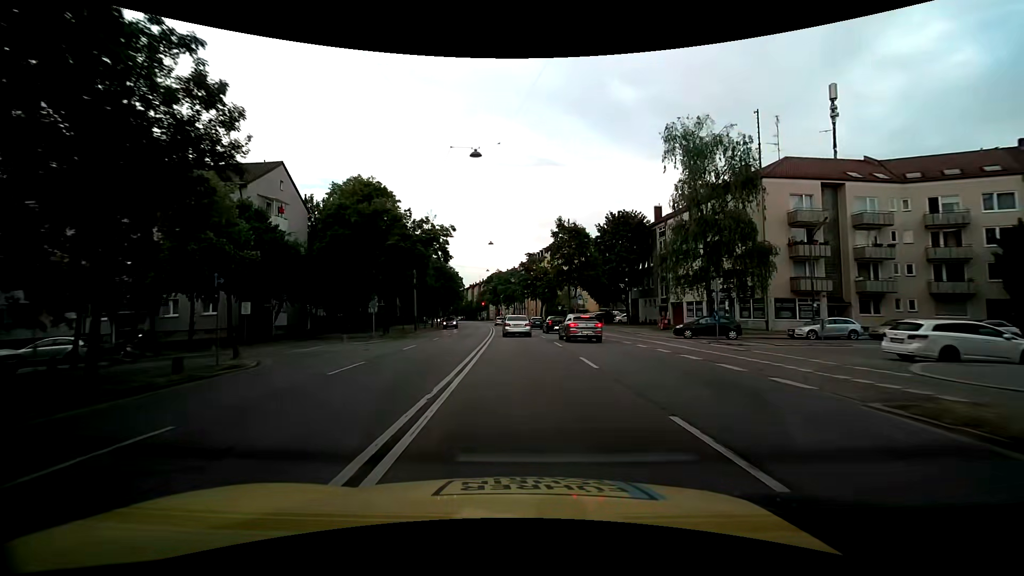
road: primary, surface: asphalt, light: Day
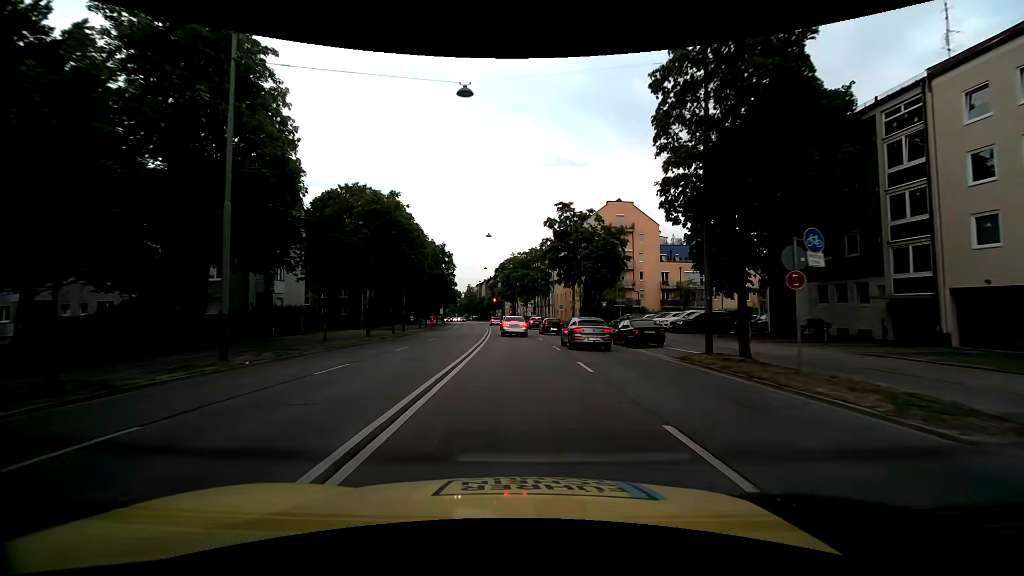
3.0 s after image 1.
(-0.3, +36.6) m; -2°
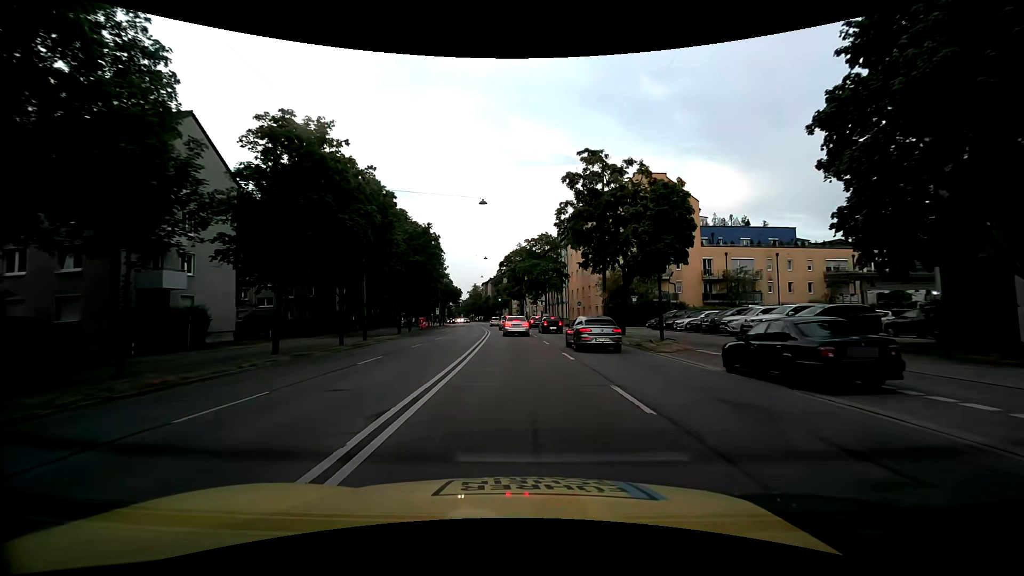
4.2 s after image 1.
(-0.1, +14.2) m; 0°
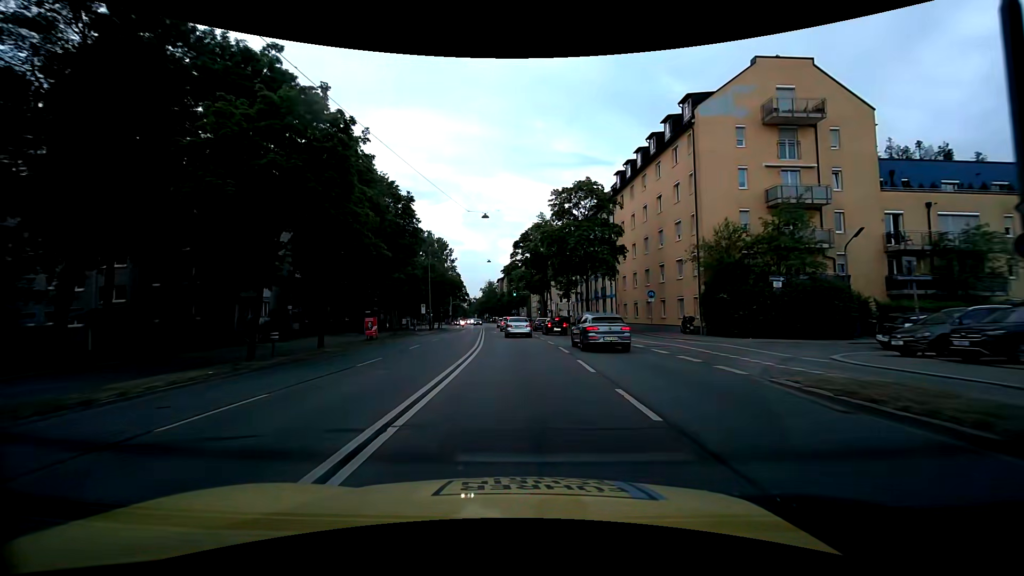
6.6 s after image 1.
(-0.9, +27.7) m; -3°
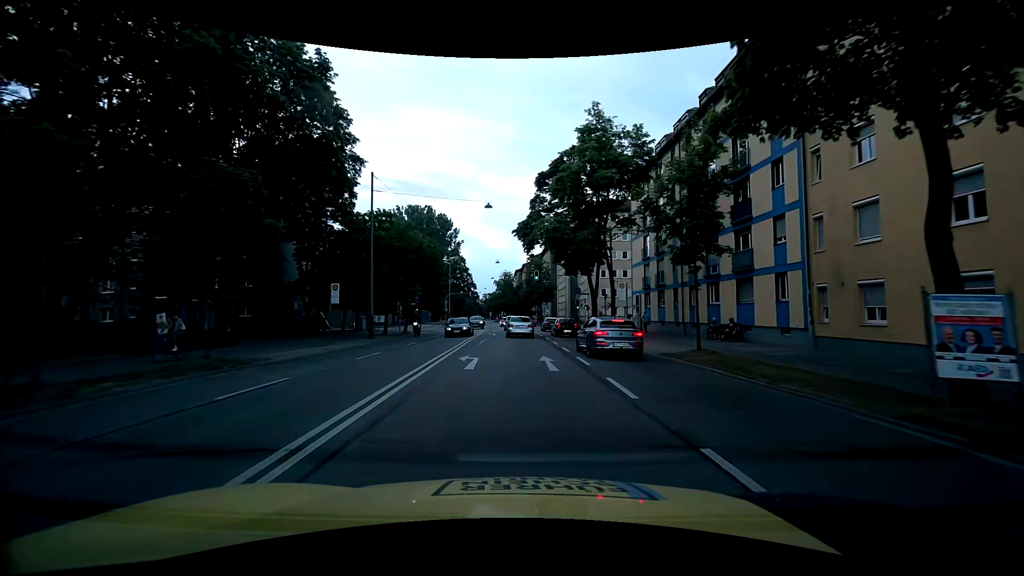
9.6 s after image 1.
(-0.8, +34.0) m; -2°
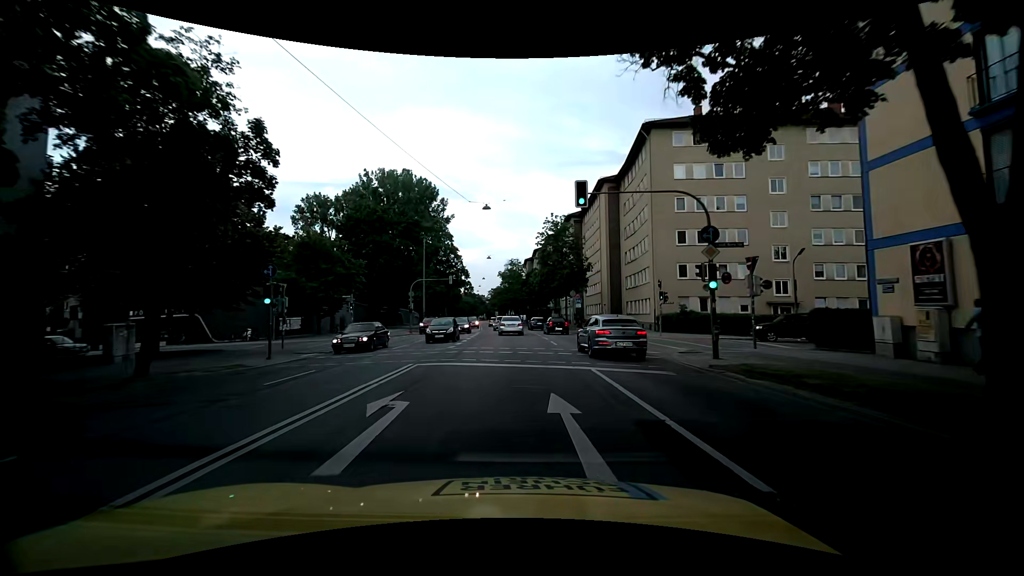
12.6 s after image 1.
(-0.5, +33.4) m; -1°
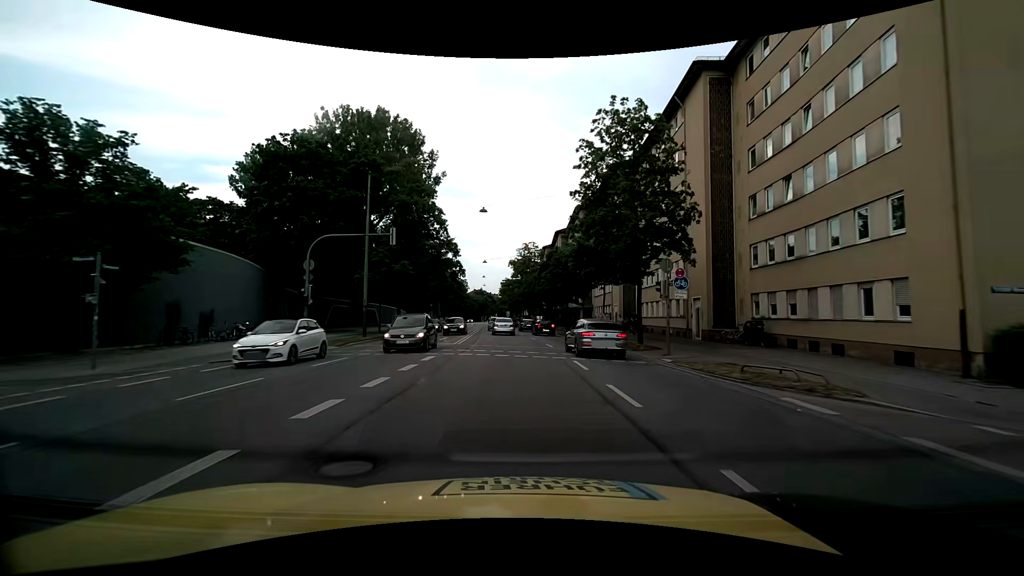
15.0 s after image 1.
(-0.5, +28.3) m; -1°
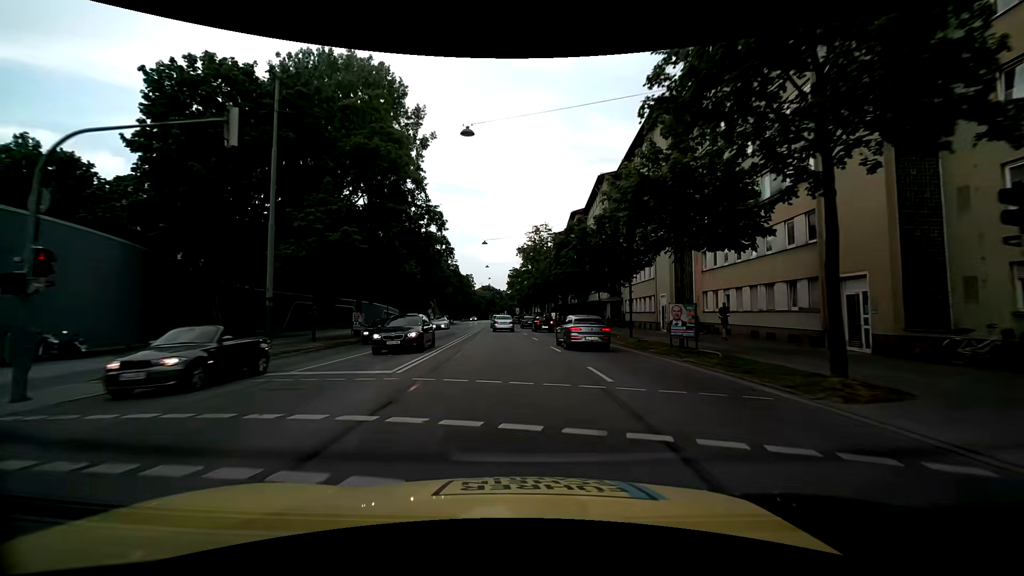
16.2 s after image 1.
(-0.3, +14.6) m; -2°
(0, +10) (0, +20) (-1, +30) (-1, +40) (-2, +50) (-3, +60) (-4, +70) (-4, +80) (-5, +90) (-5, +100) m
